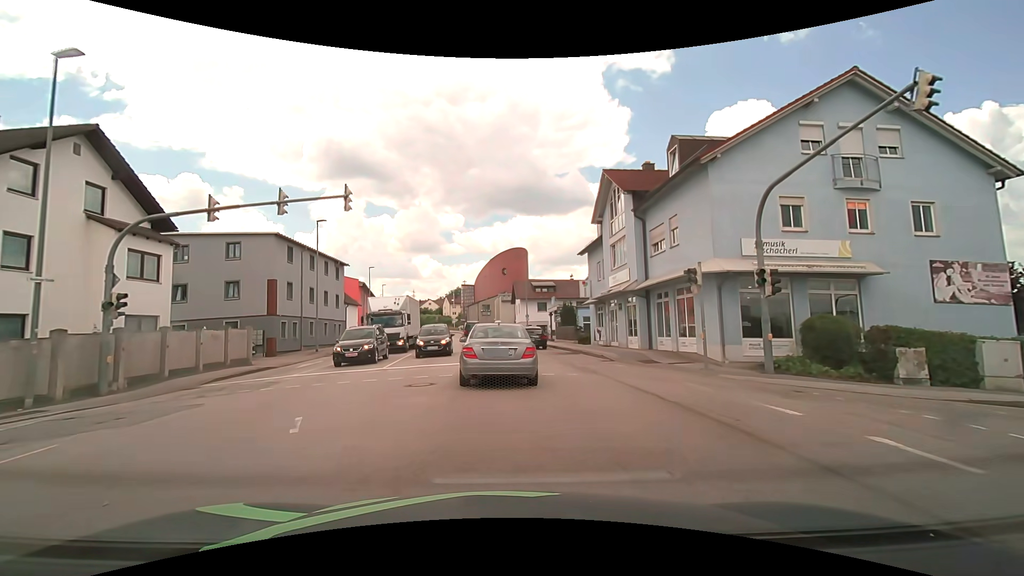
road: tertiary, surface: asphalt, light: Day
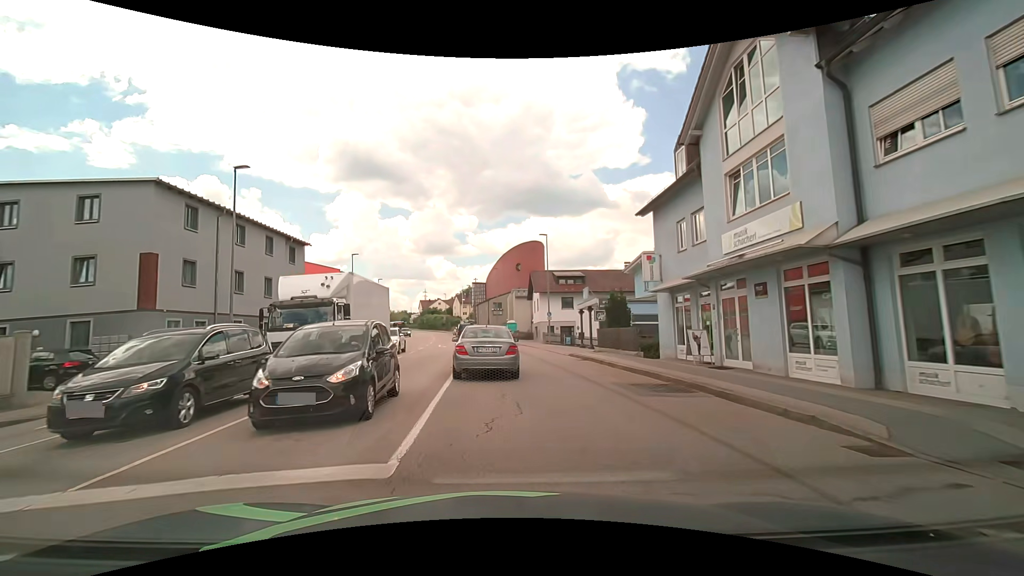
(-0.2, +13.9) m; -2°
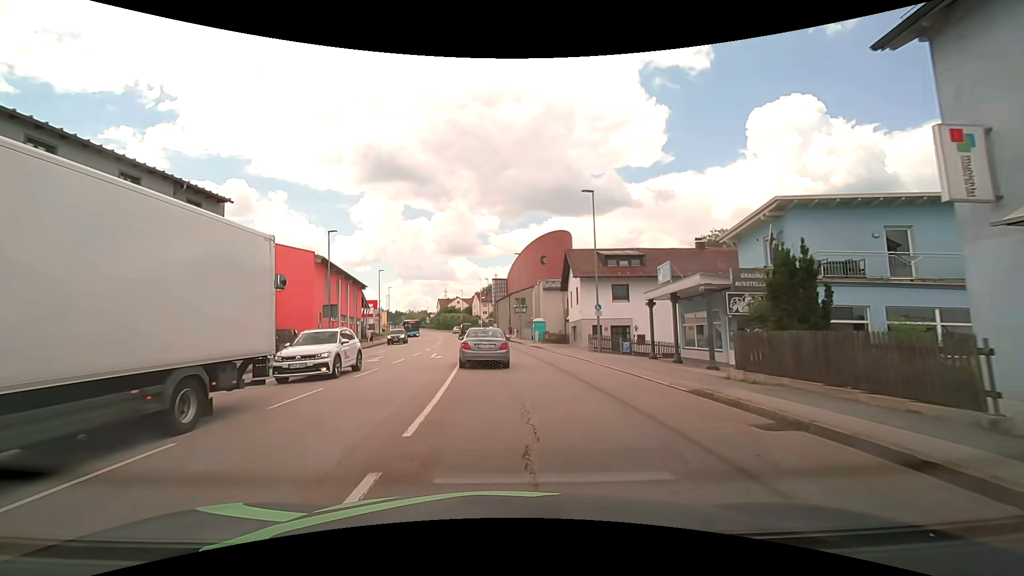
(-0.3, +14.7) m; -1°
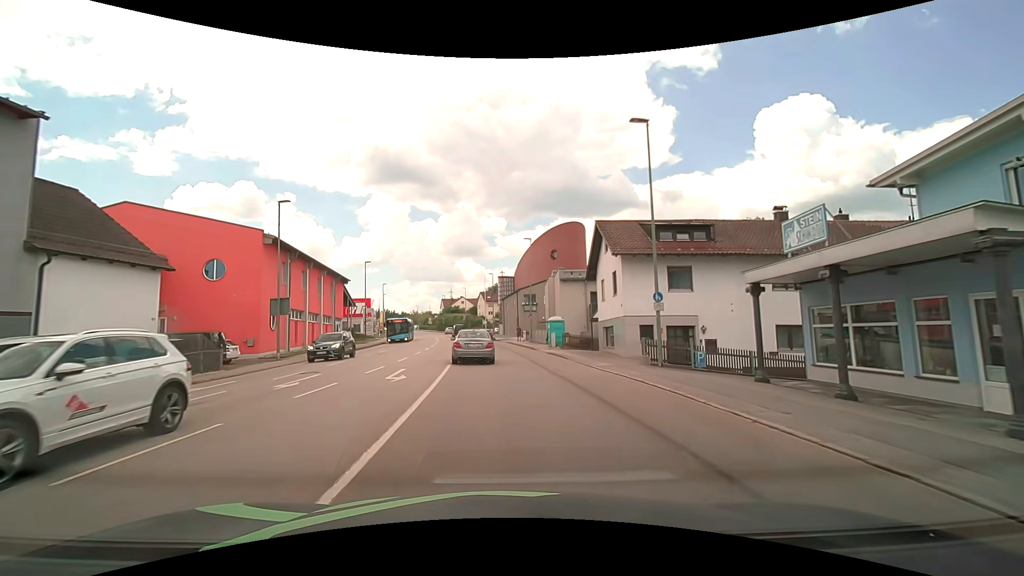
(-0.3, +10.9) m; -2°
